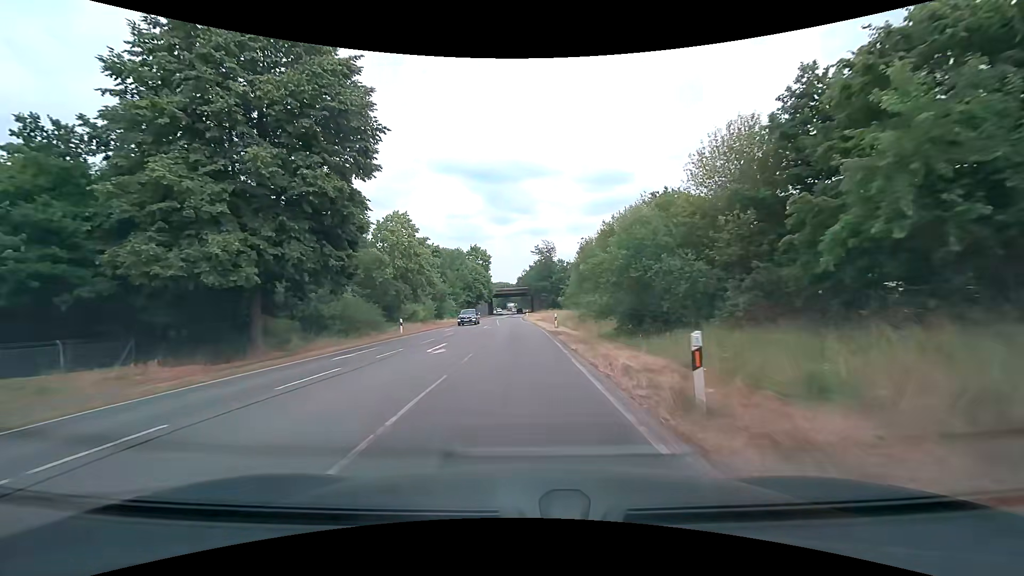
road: secondary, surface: asphalt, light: Day
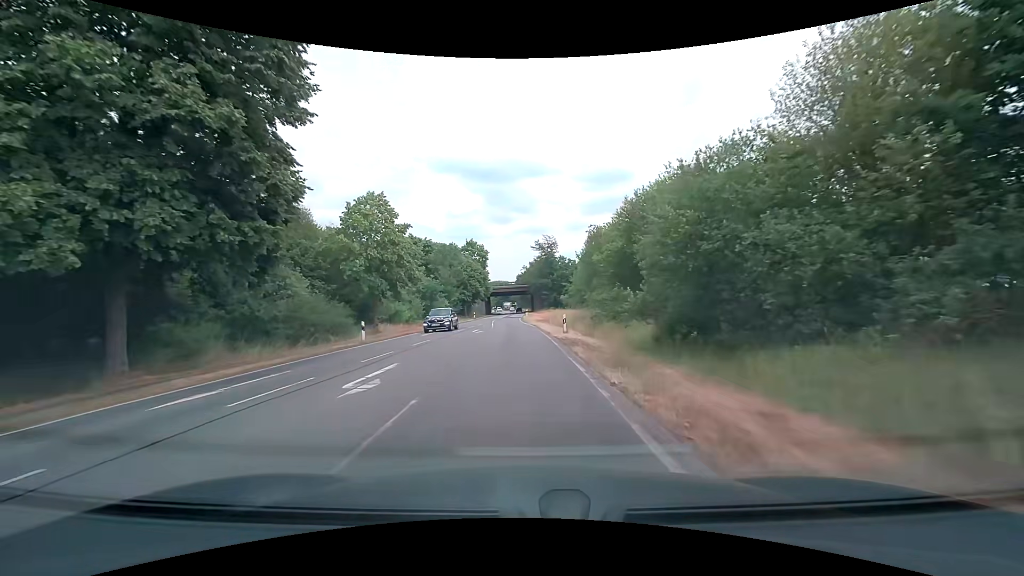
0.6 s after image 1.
(0.0, +7.6) m; 0°
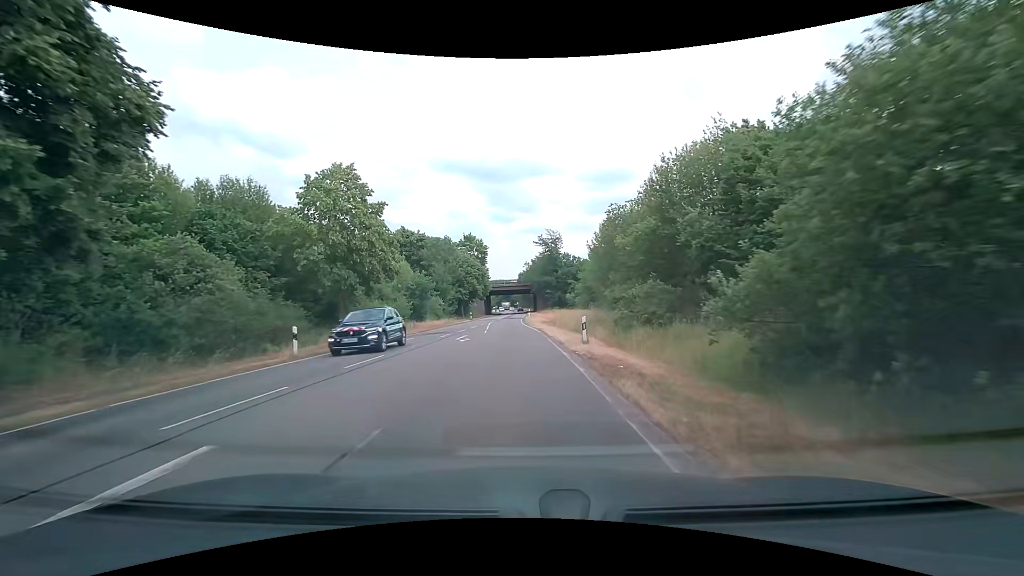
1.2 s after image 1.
(0.0, +7.6) m; 0°
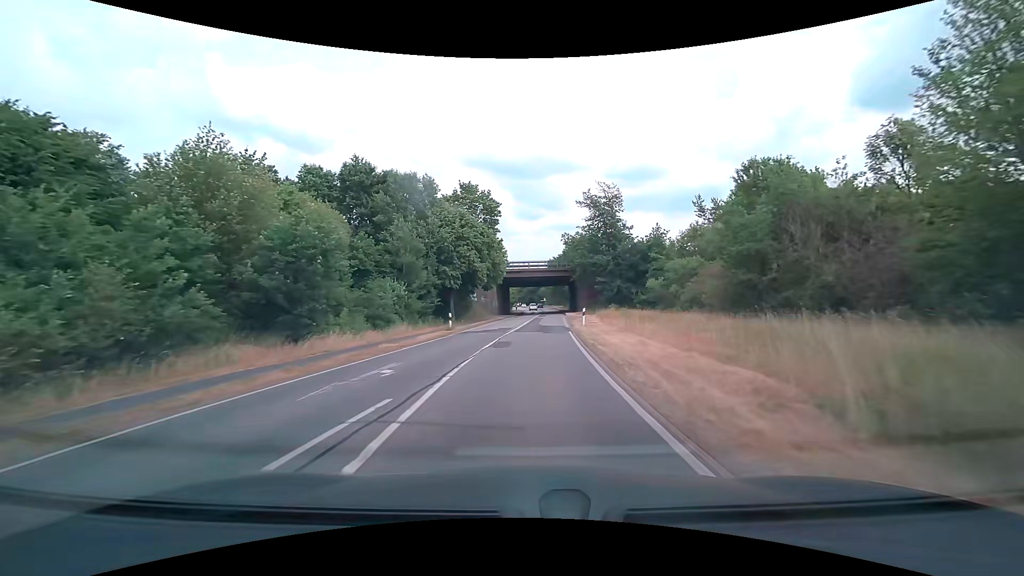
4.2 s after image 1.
(-1.2, +38.0) m; -3°
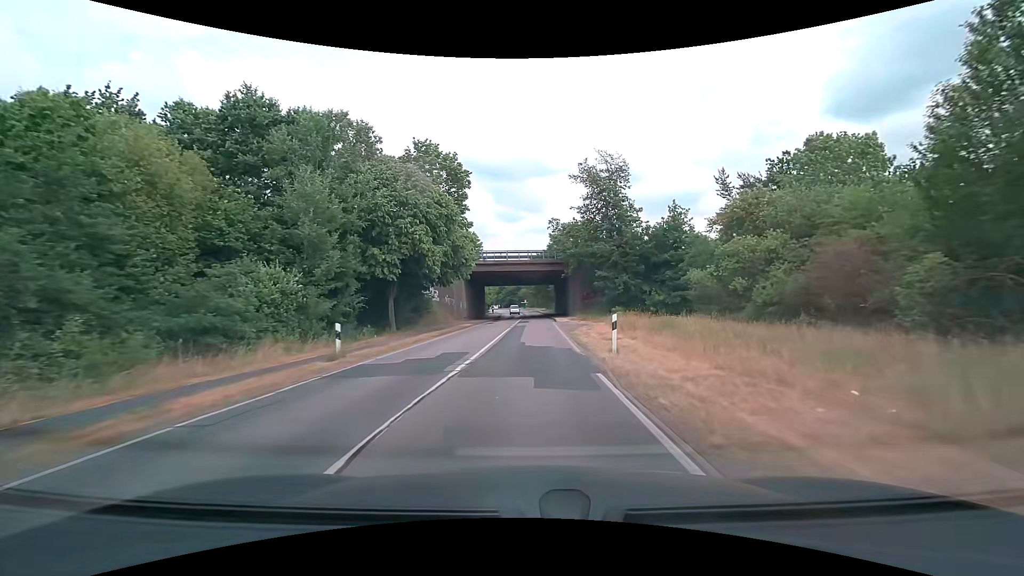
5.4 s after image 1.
(+0.3, +15.2) m; +3°
